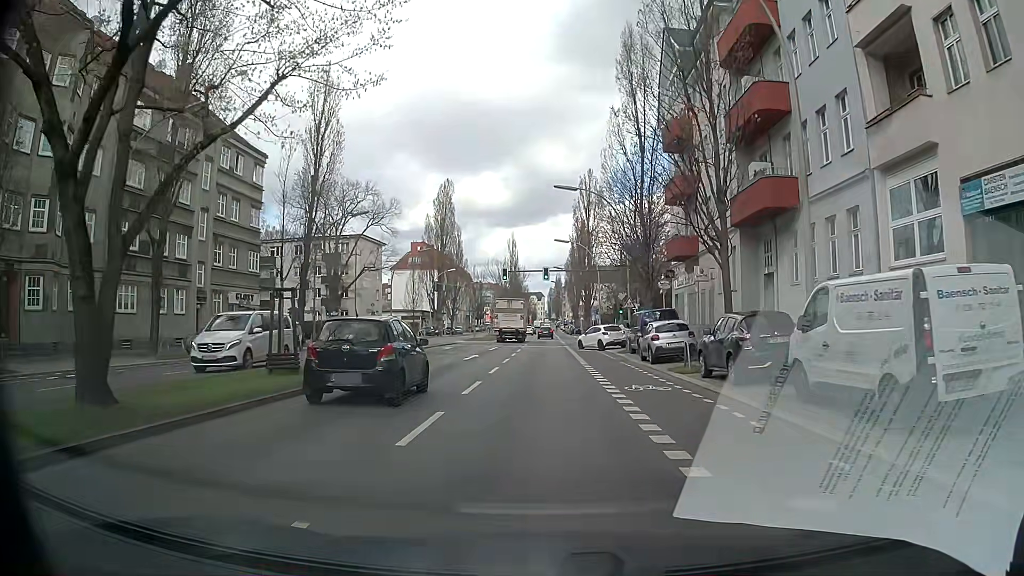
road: secondary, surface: asphalt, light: Day
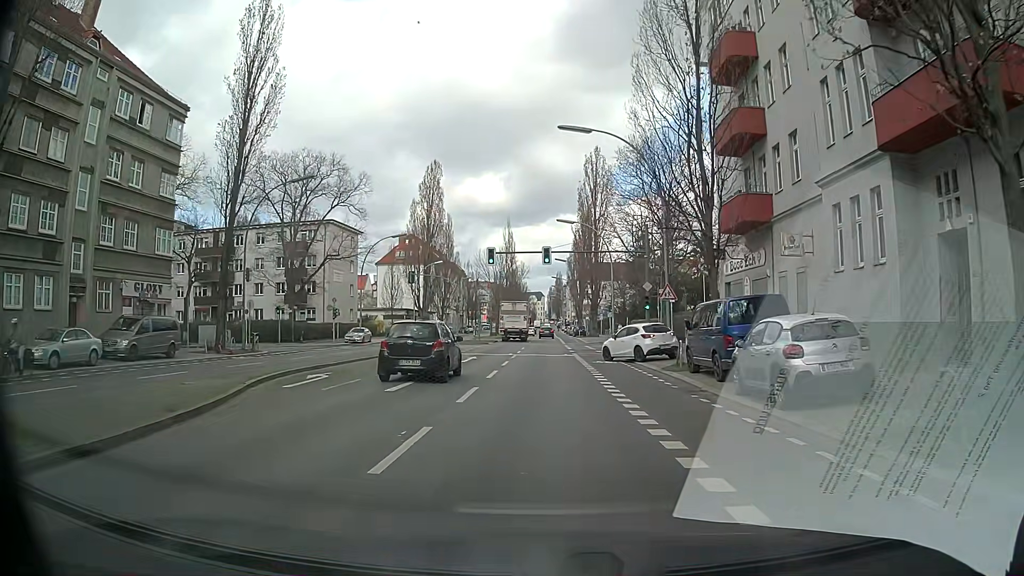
(+0.1, +13.4) m; 0°
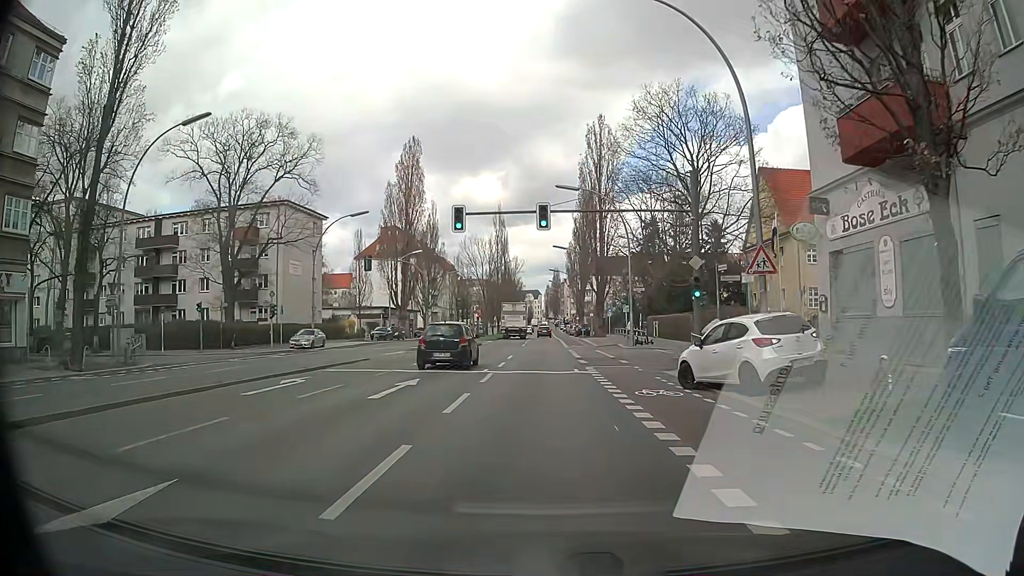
(+0.1, +13.5) m; +1°
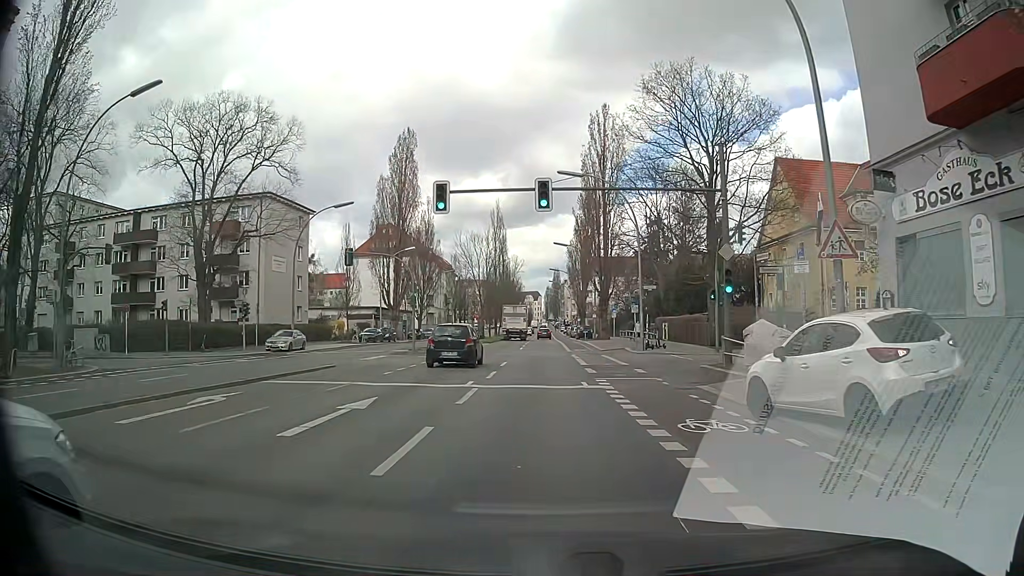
(0.0, +4.5) m; 0°
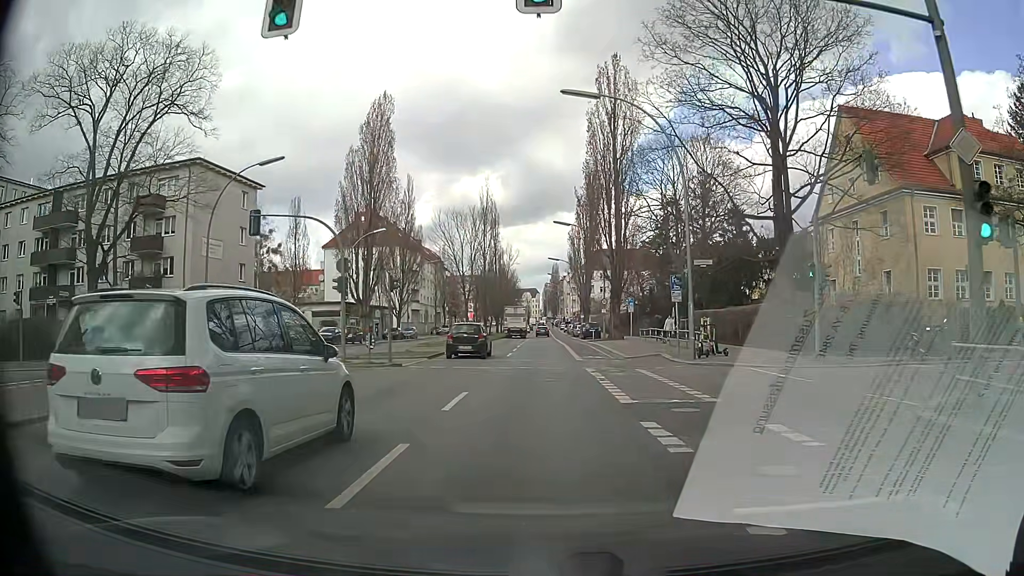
(-0.1, +13.5) m; 0°
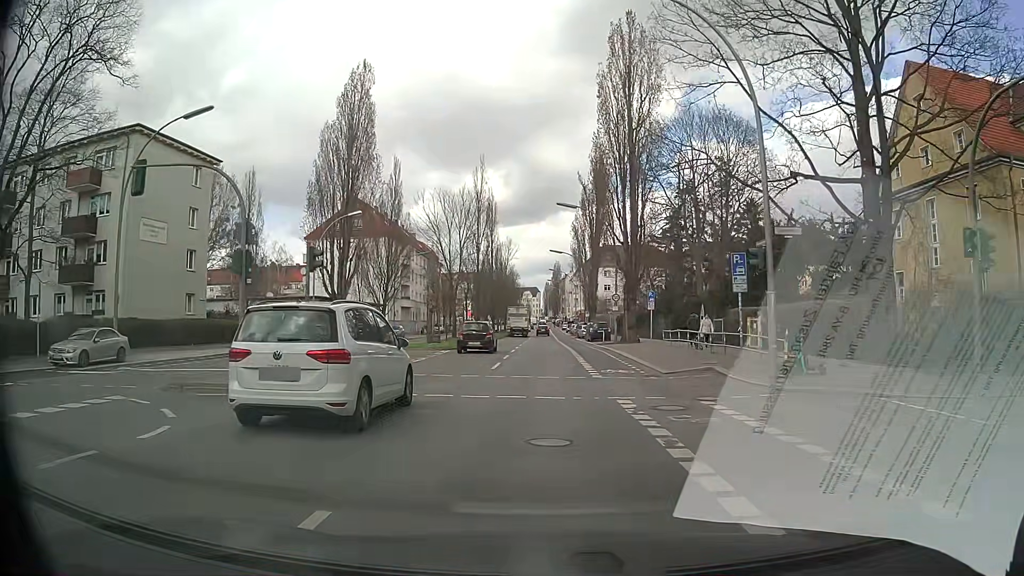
(0.0, +9.0) m; 0°
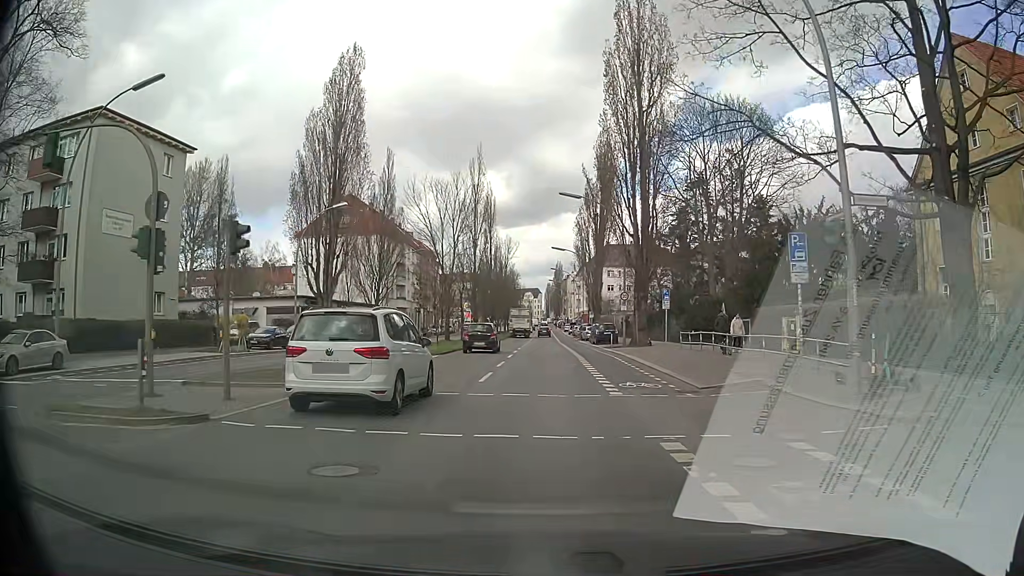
(0.0, +4.5) m; 0°
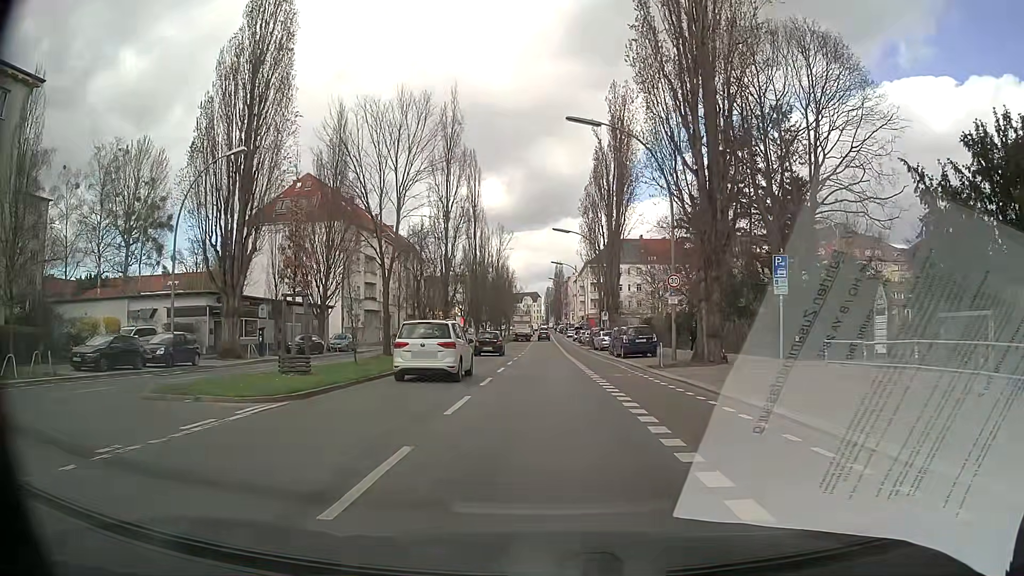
(0.0, +18.0) m; 0°
(0, +10) (0, +20) (0, +30) (0, +40) (0, +50) (0, +60) (0, +70) (+1, +80) (+1, +90) (+1, +100) m
